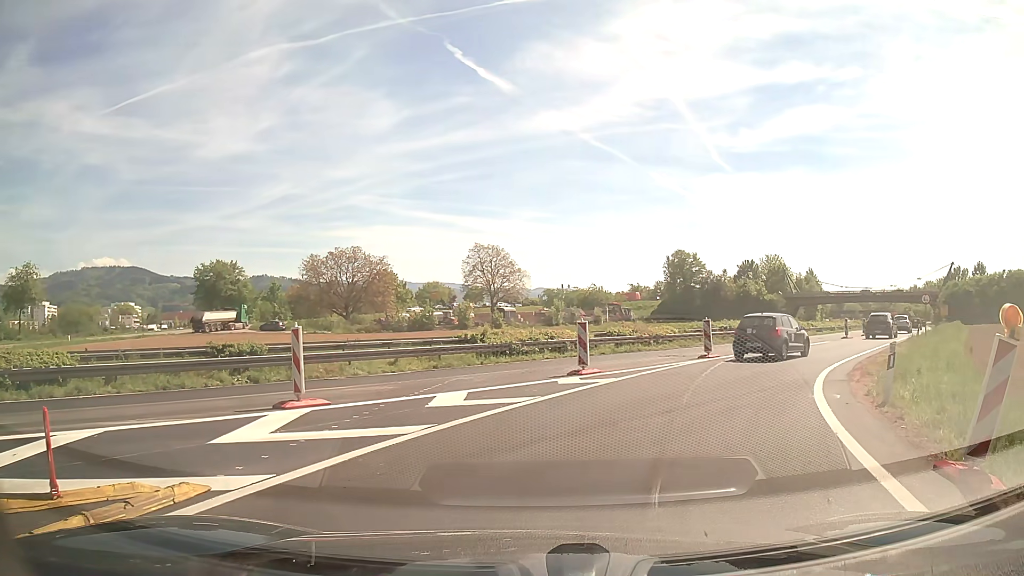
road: trunk_link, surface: asphalt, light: Day
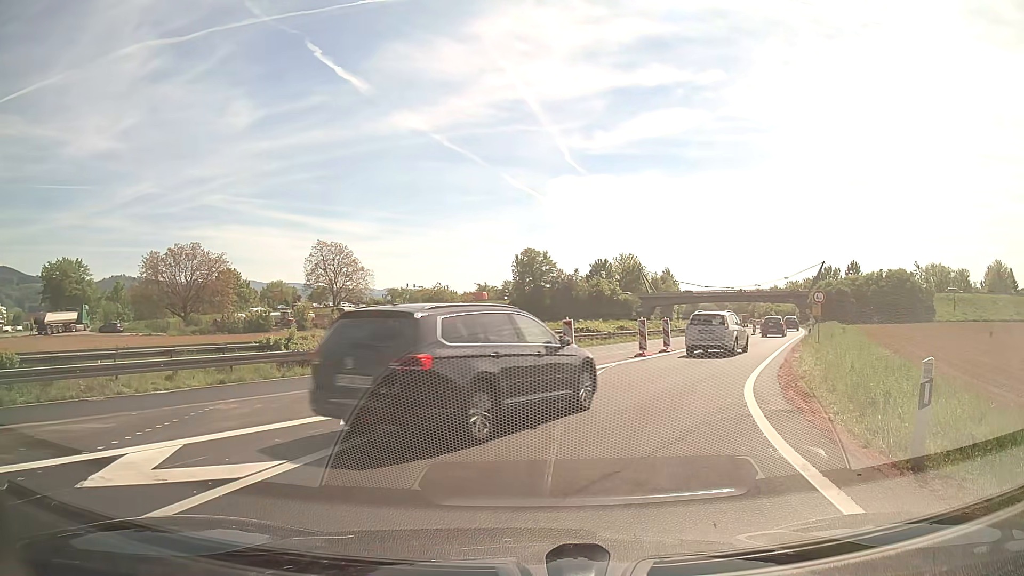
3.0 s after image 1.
(+0.6, +5.3) m; +11°
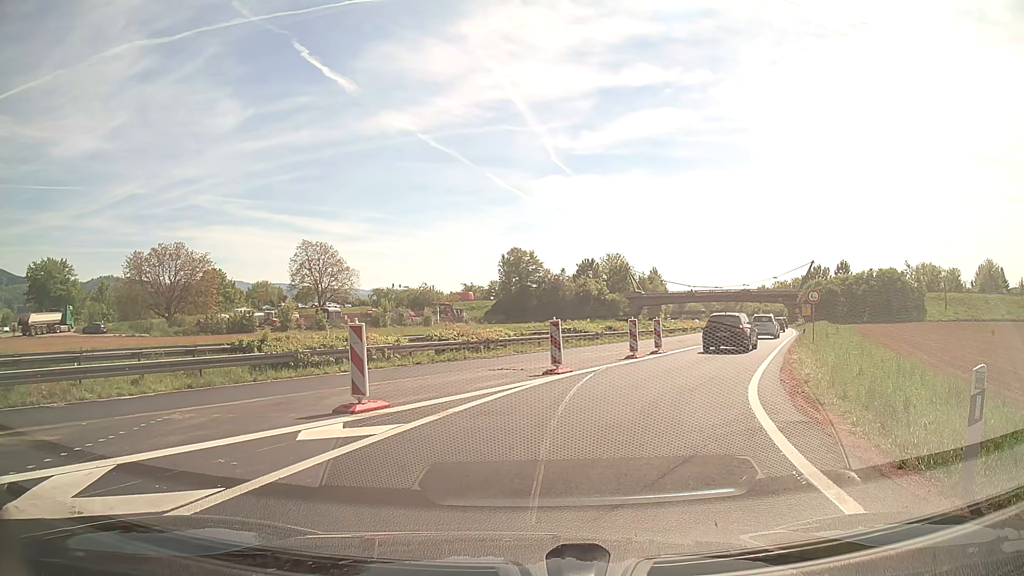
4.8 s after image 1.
(0.0, +1.0) m; +1°
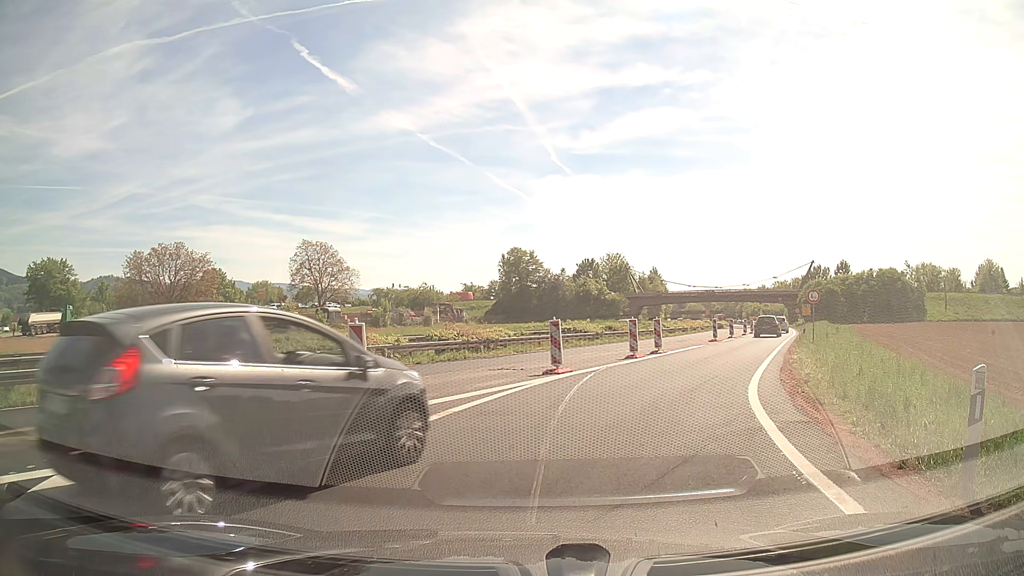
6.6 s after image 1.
(0.0, +0.1) m; 0°
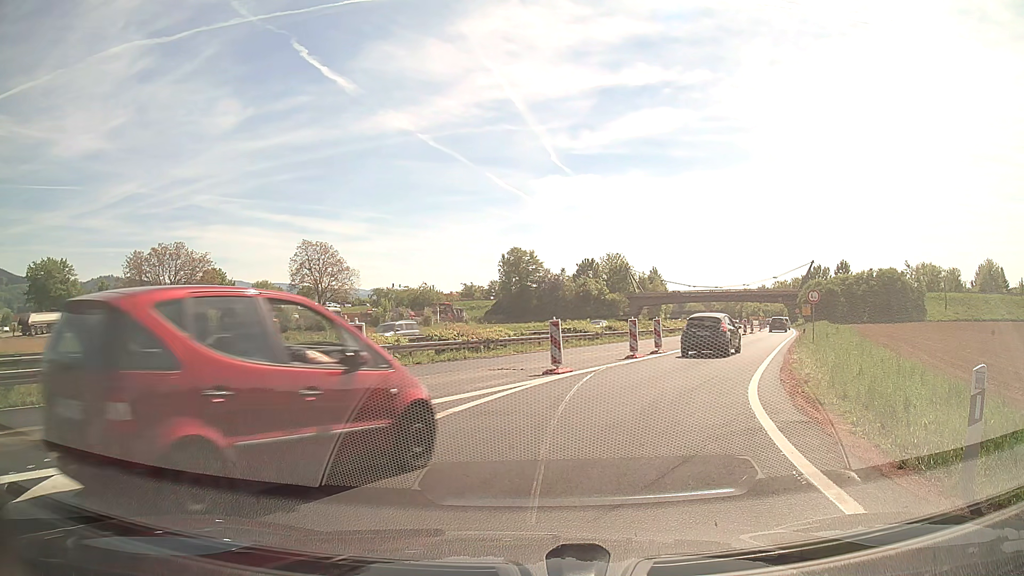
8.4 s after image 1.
(0.0, 0.0) m; 0°
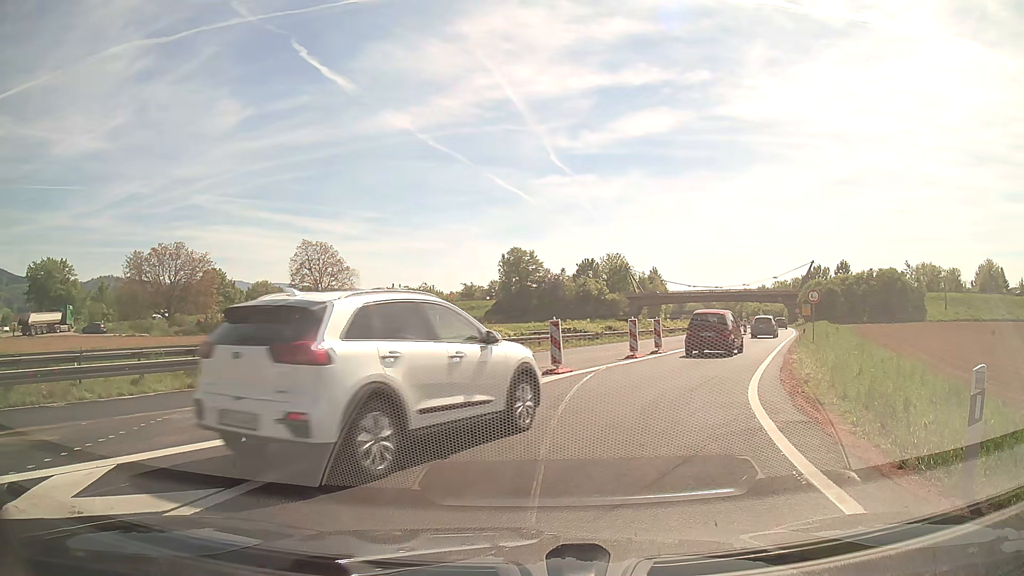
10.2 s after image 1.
(0.0, 0.0) m; 0°
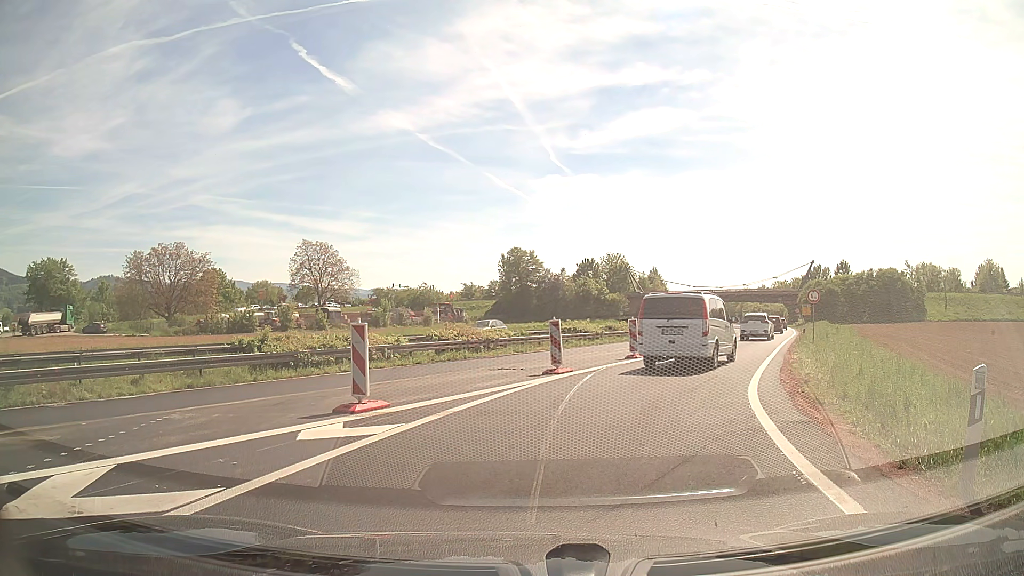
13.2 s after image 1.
(0.0, 0.0) m; 0°
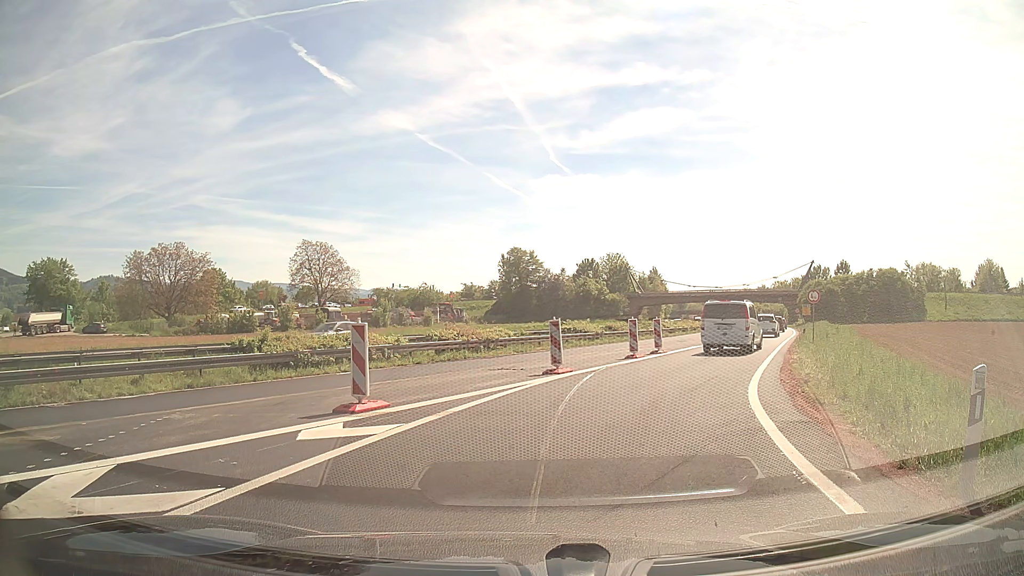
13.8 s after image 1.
(0.0, 0.0) m; 0°
(+1, +10) (+5, +19) (+9, +28) (+13, +38) (+17, +47) (+21, +56) (+25, +65) (+29, +74) (+33, +83) (+36, +93) m
